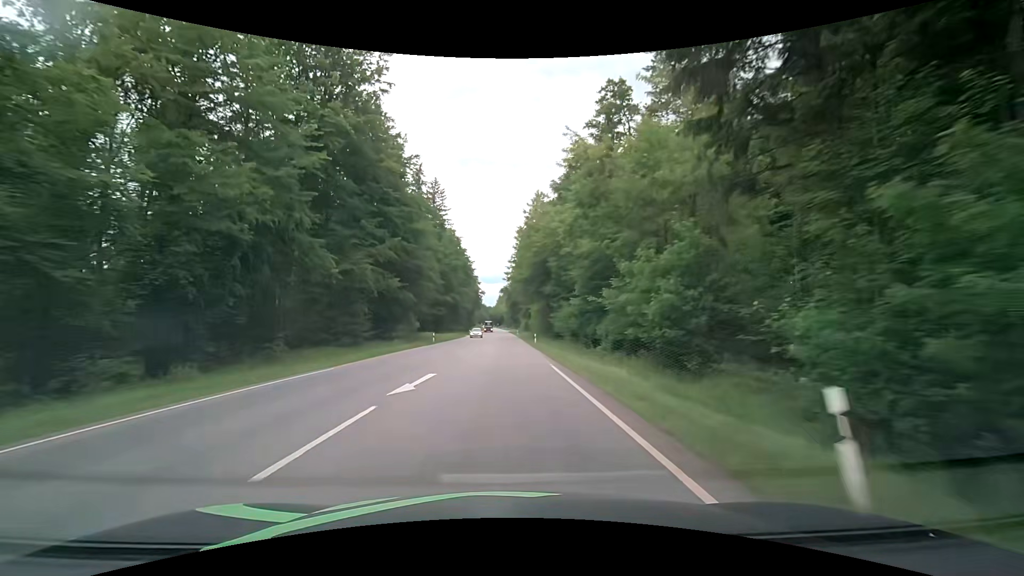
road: secondary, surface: asphalt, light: Day
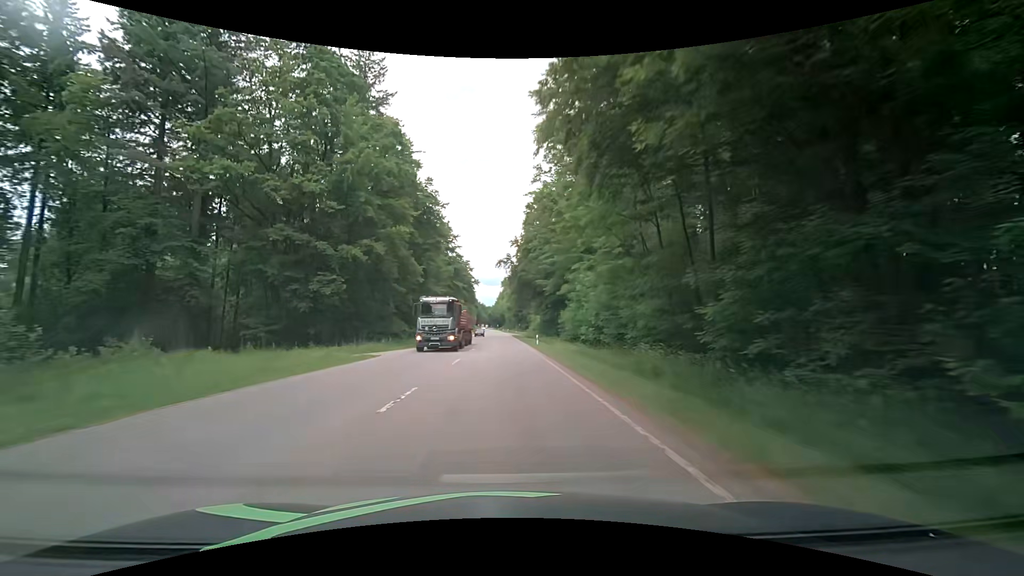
(-0.1, +63.8) m; -1°
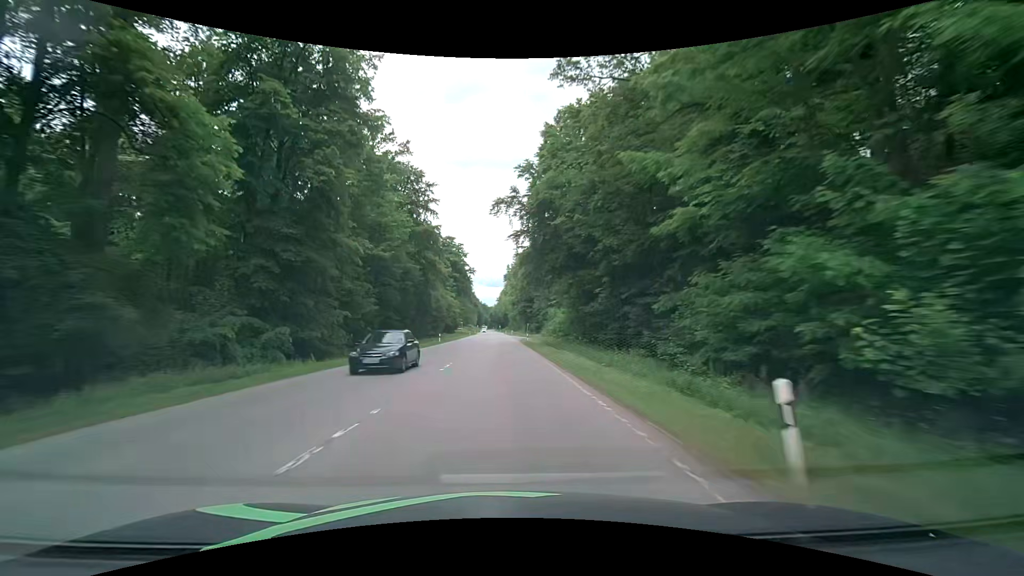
(+0.1, +39.1) m; +1°
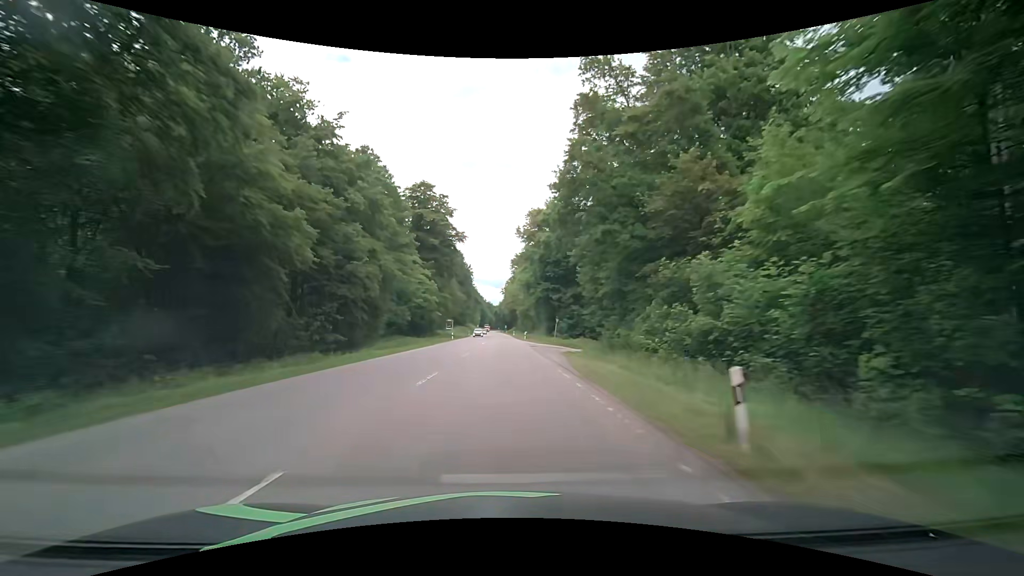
(-1.1, +52.6) m; -1°
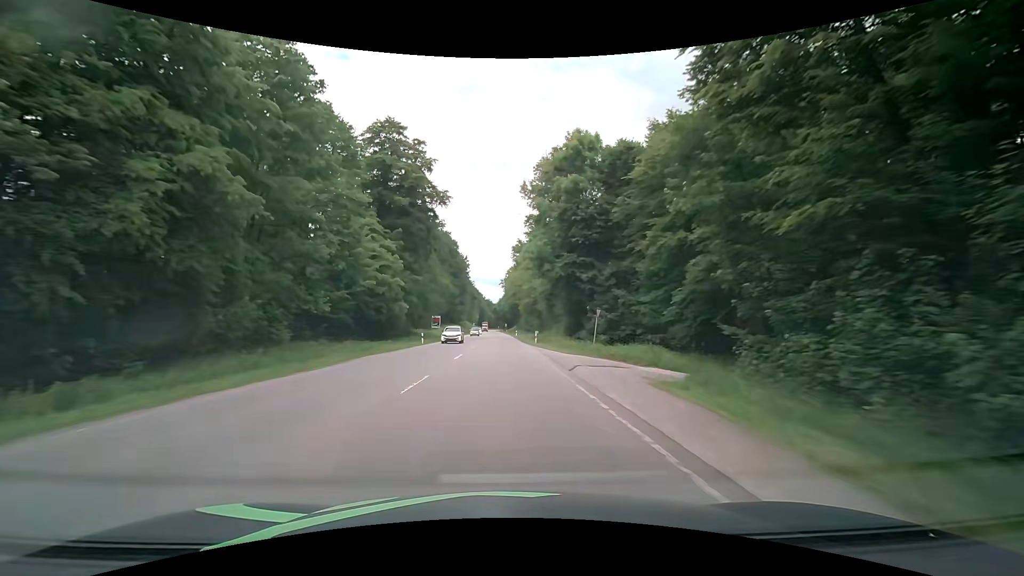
(-0.1, +26.1) m; -1°
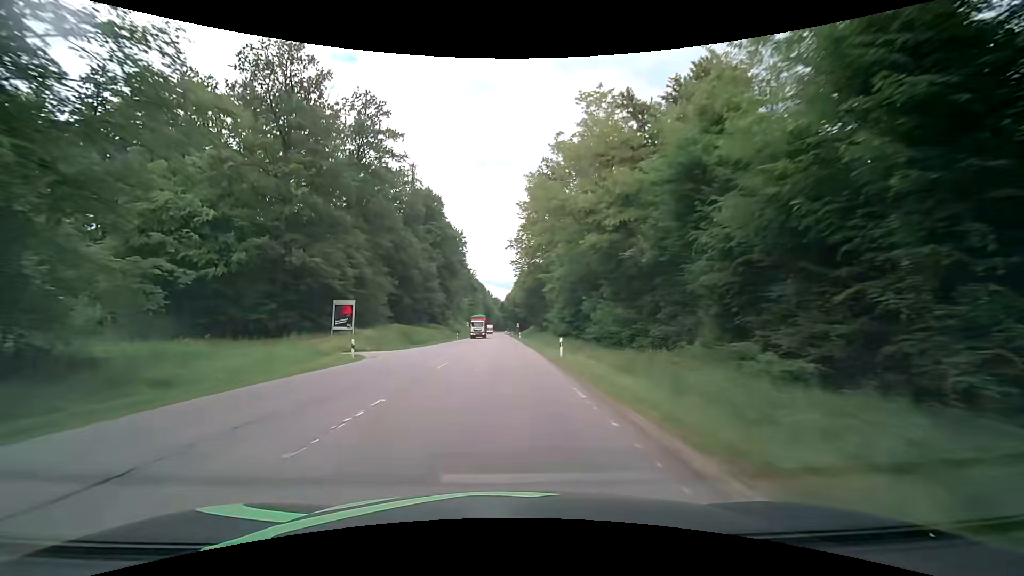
(-0.3, +64.8) m; -1°
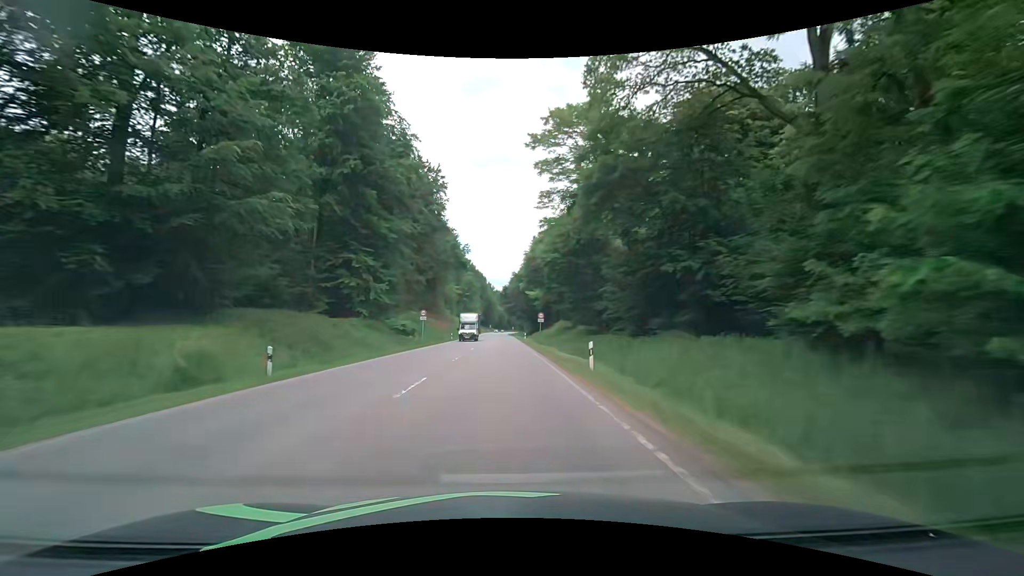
(-0.7, +65.7) m; 0°
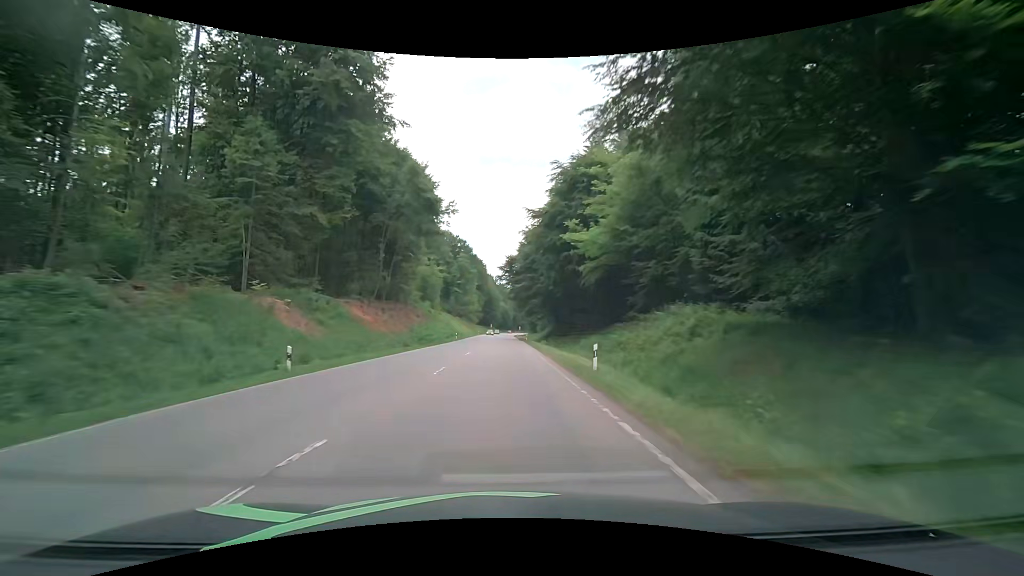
(-0.6, +53.5) m; -1°
(0, +10) (0, +20) (0, +30) (0, +40) (-1, +50) (-1, +60) (-1, +70) (-1, +80) (-1, +90) (-1, +100) m
